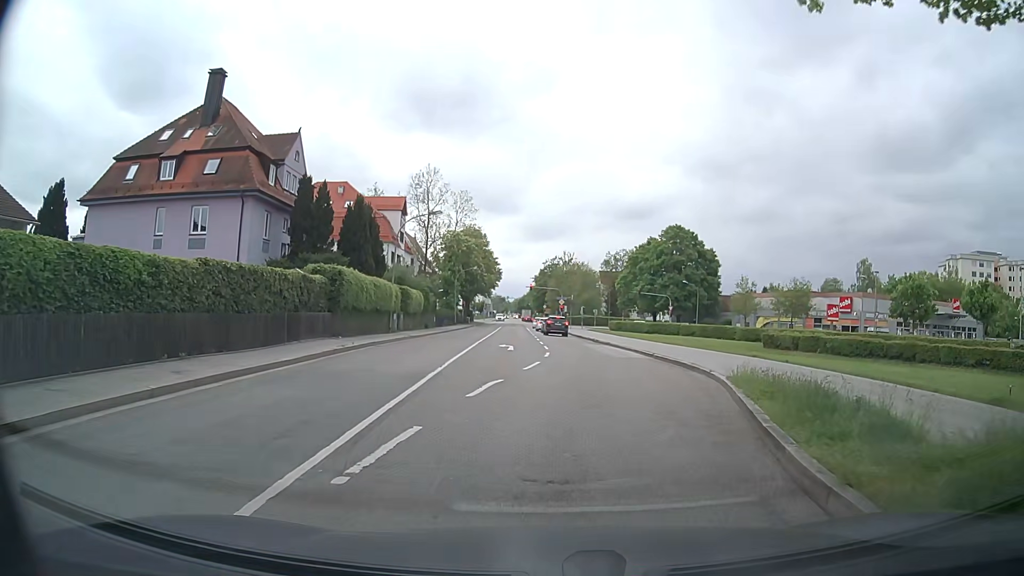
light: Day
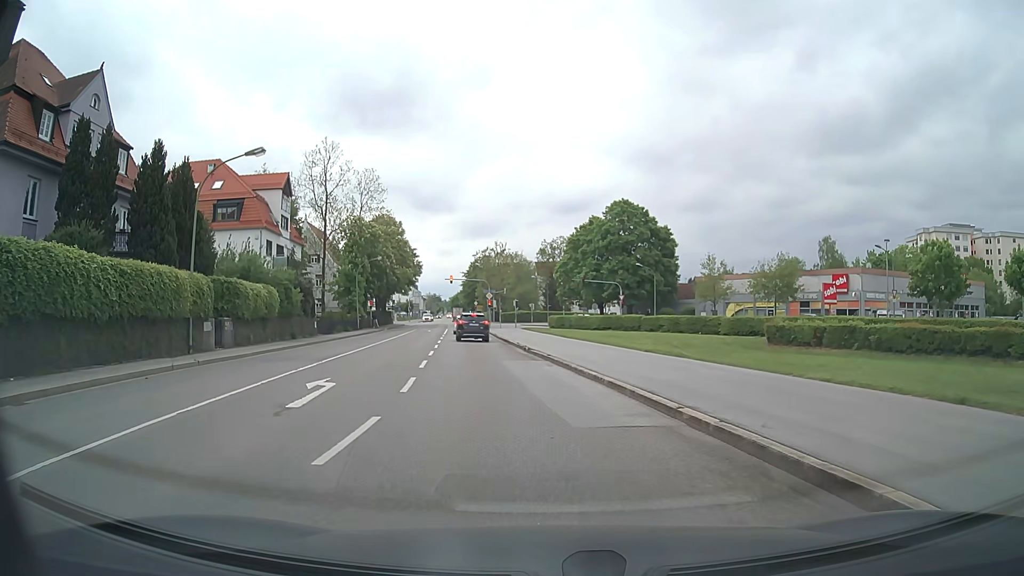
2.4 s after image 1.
(+1.5, +16.9) m; +6°
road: secondary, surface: asphalt
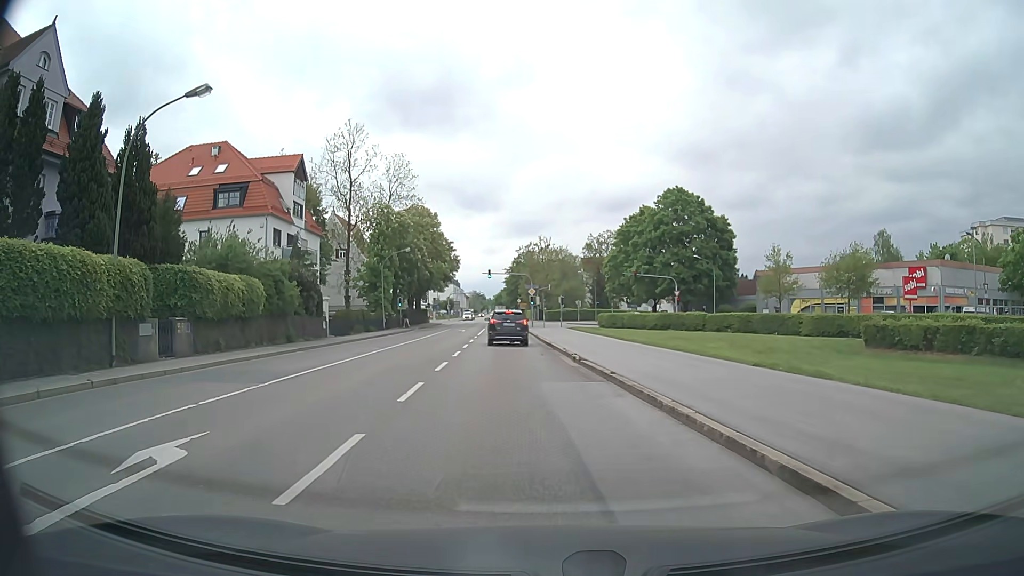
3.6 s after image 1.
(-0.3, +7.6) m; -4°
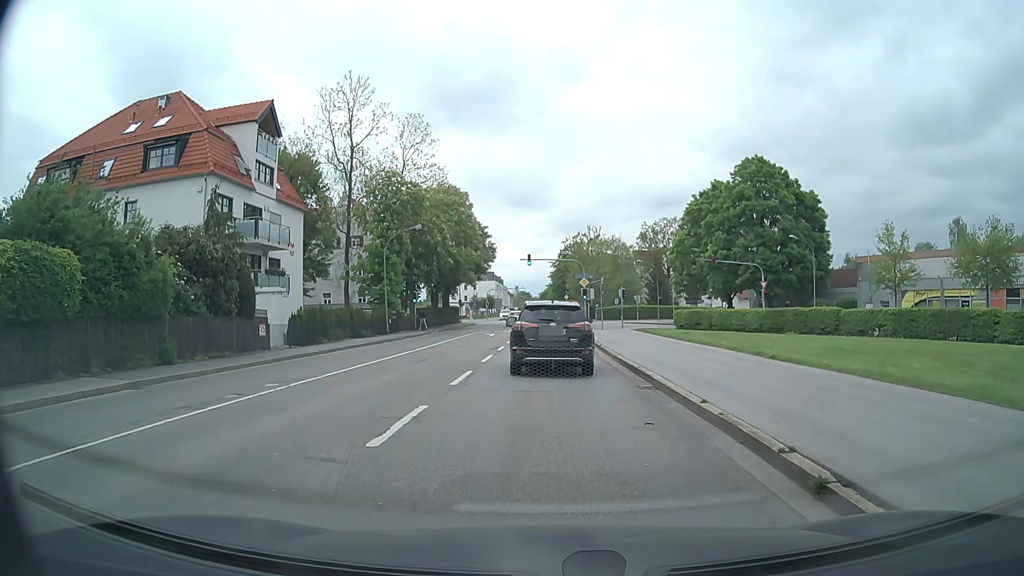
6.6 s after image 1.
(-0.6, +15.7) m; -3°
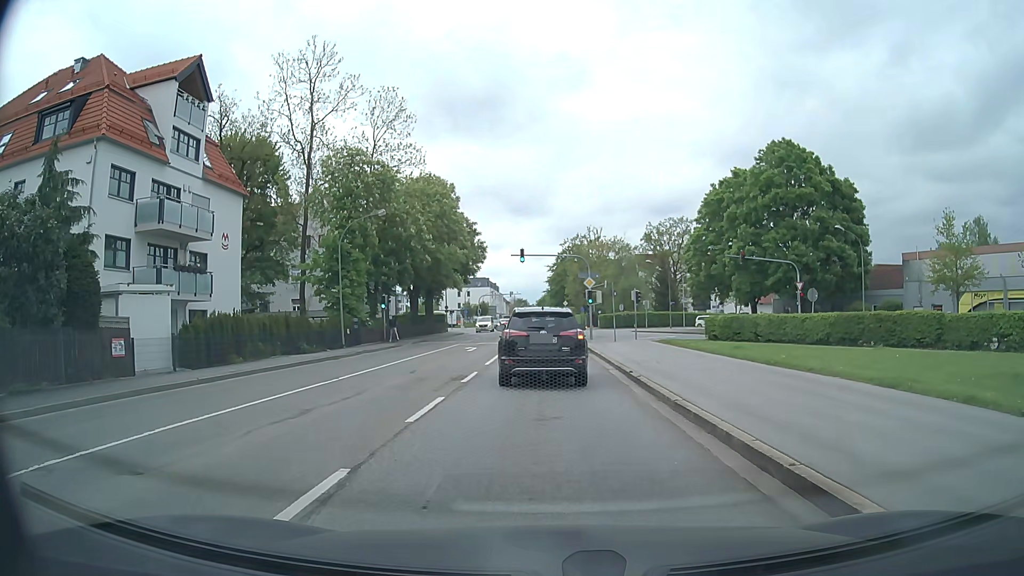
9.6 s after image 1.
(-0.1, +9.9) m; -1°
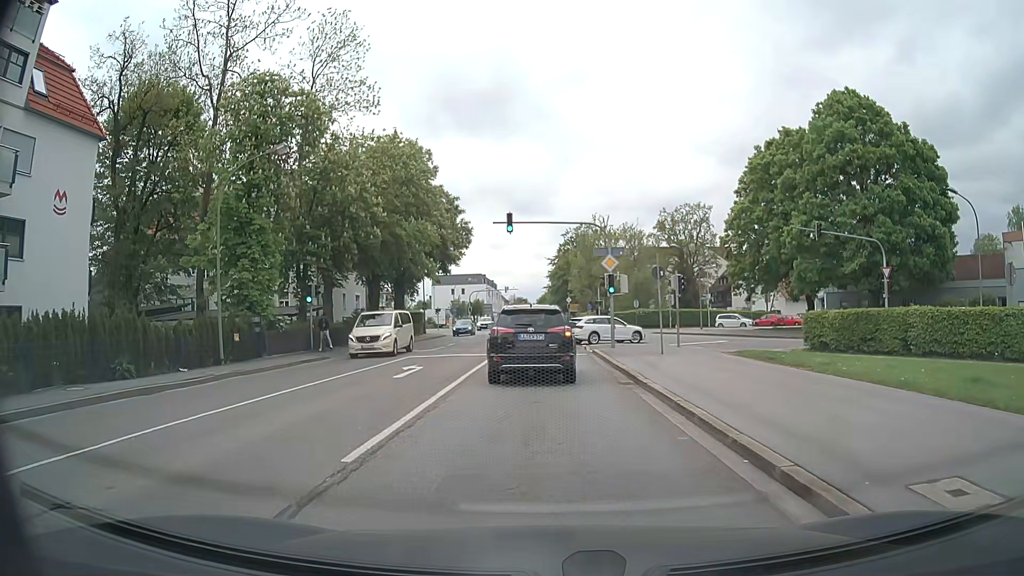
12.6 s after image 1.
(+0.1, +14.9) m; 0°
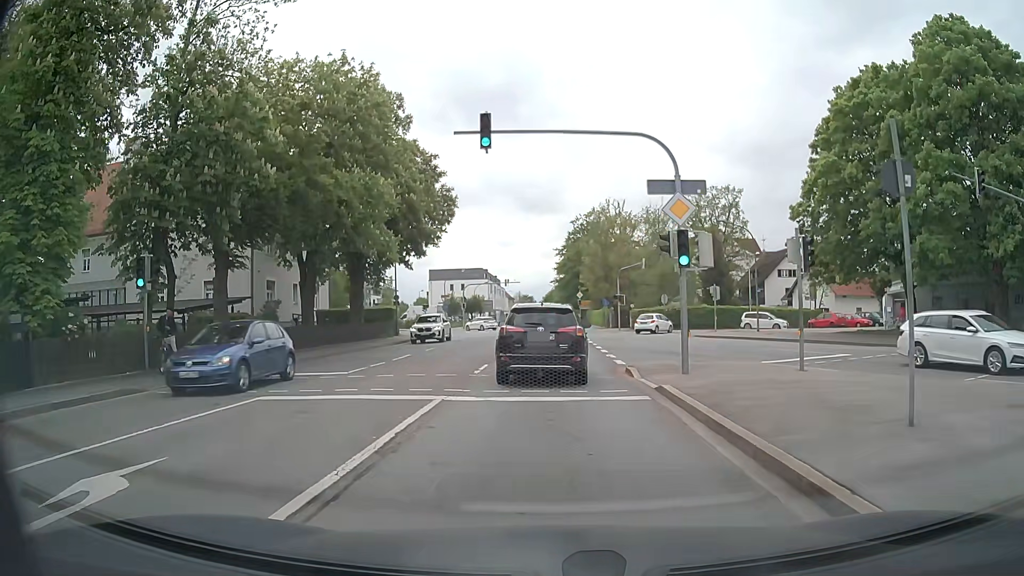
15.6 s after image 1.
(-0.2, +14.5) m; -1°
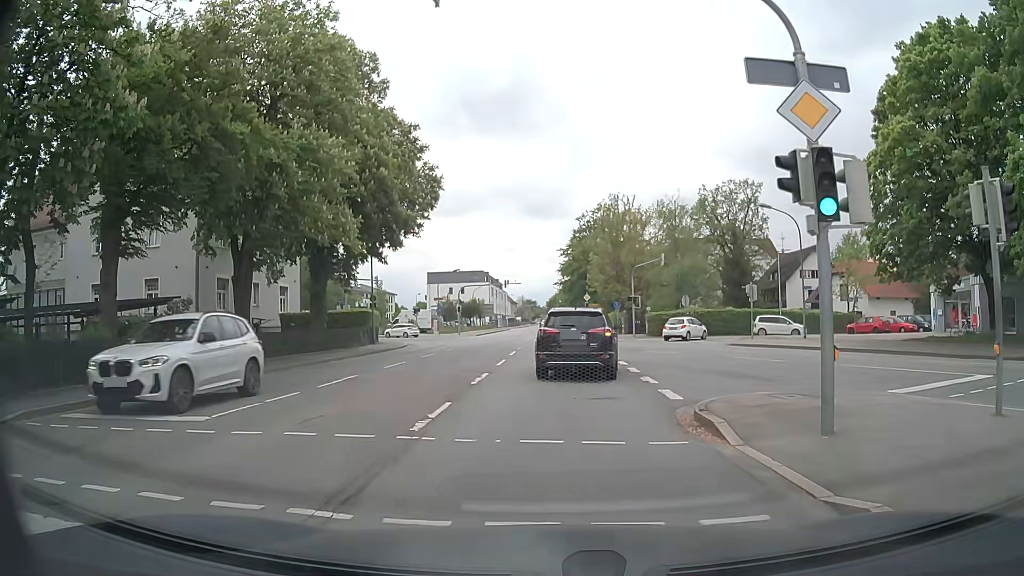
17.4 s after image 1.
(0.0, +8.1) m; 0°
(0, +10) (0, +20) (0, +30) (0, +40) (0, +50) (0, +60) (0, +70) (0, +80) (0, +90) (0, +100) m
